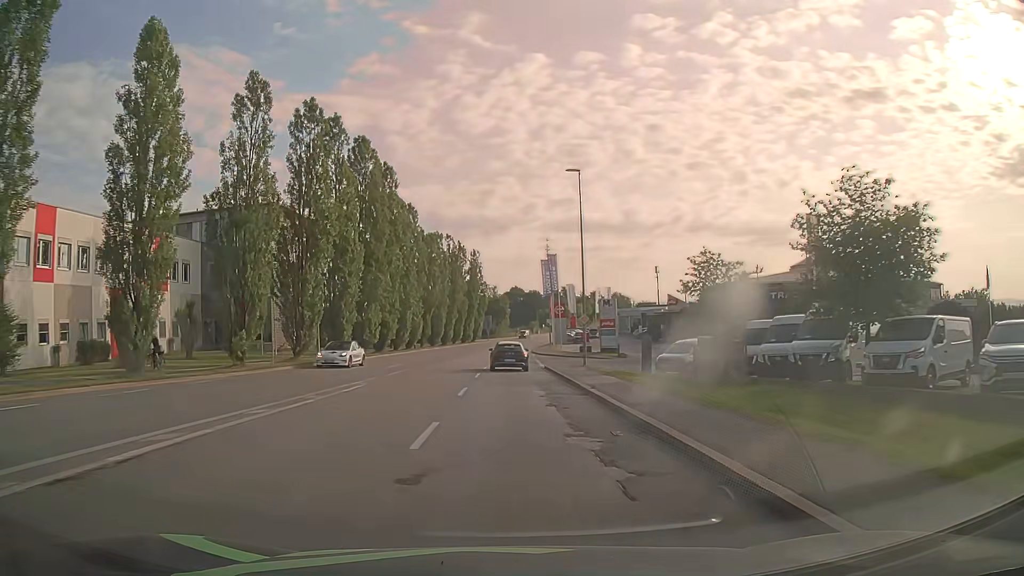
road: tertiary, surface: asphalt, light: Day
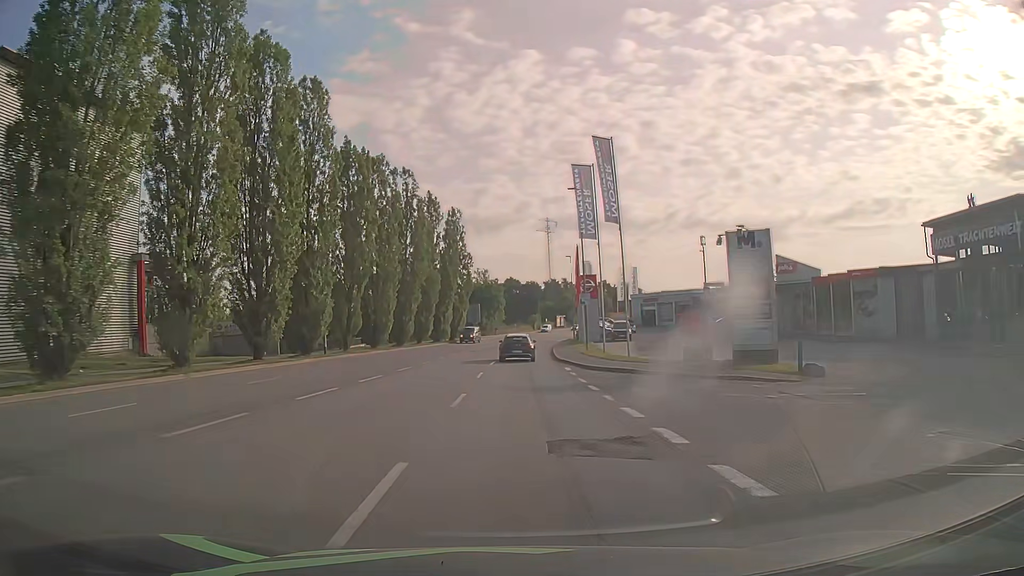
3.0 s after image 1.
(-0.1, +40.1) m; 0°
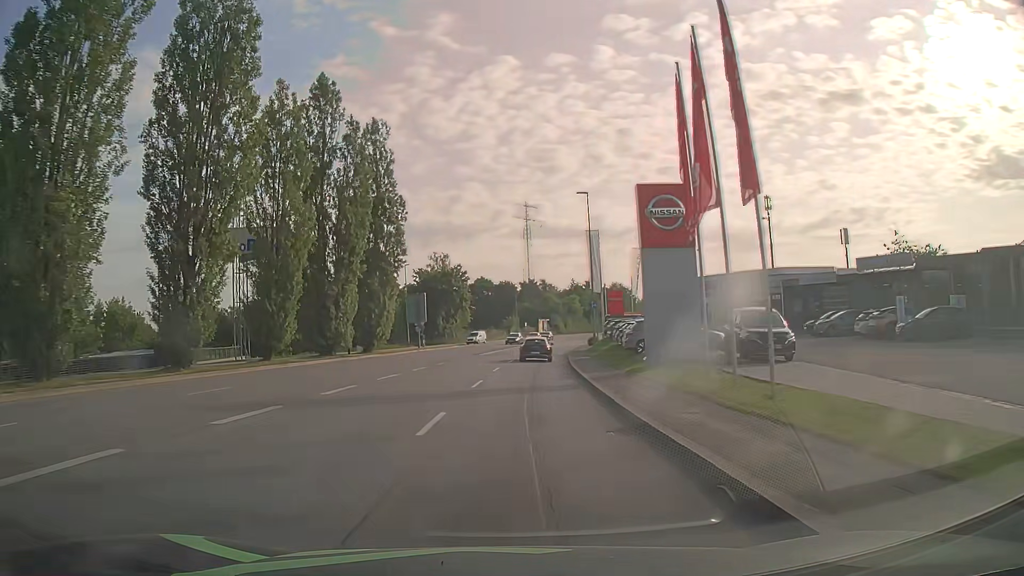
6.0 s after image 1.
(+1.0, +40.0) m; +3°
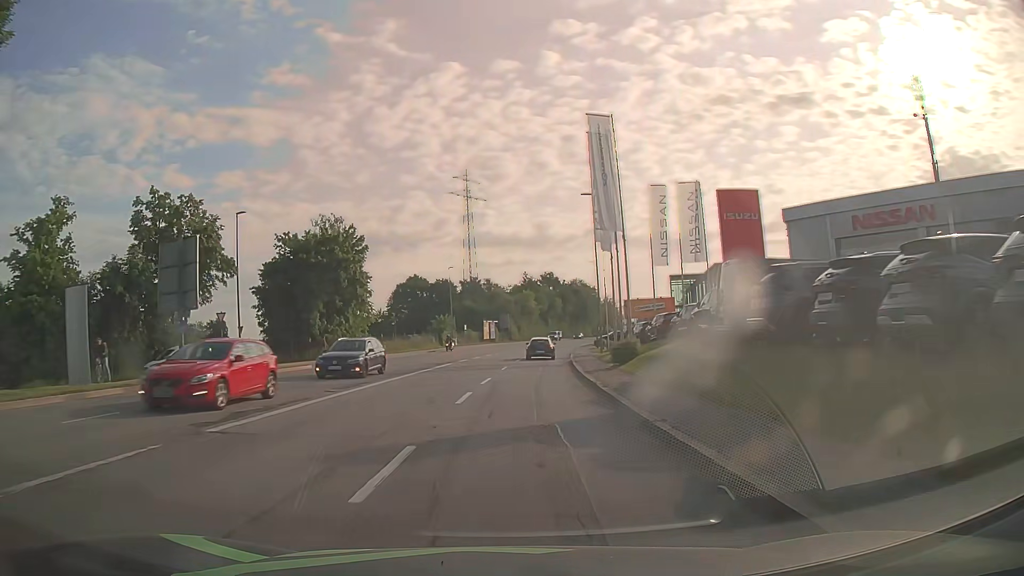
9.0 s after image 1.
(+1.5, +40.7) m; +5°
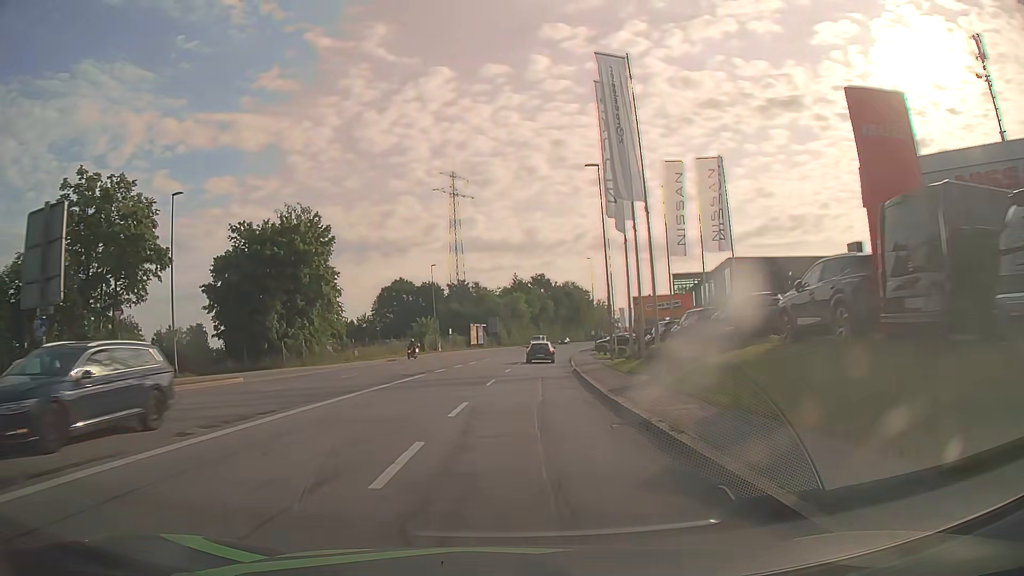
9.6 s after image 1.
(0.0, +8.2) m; +1°
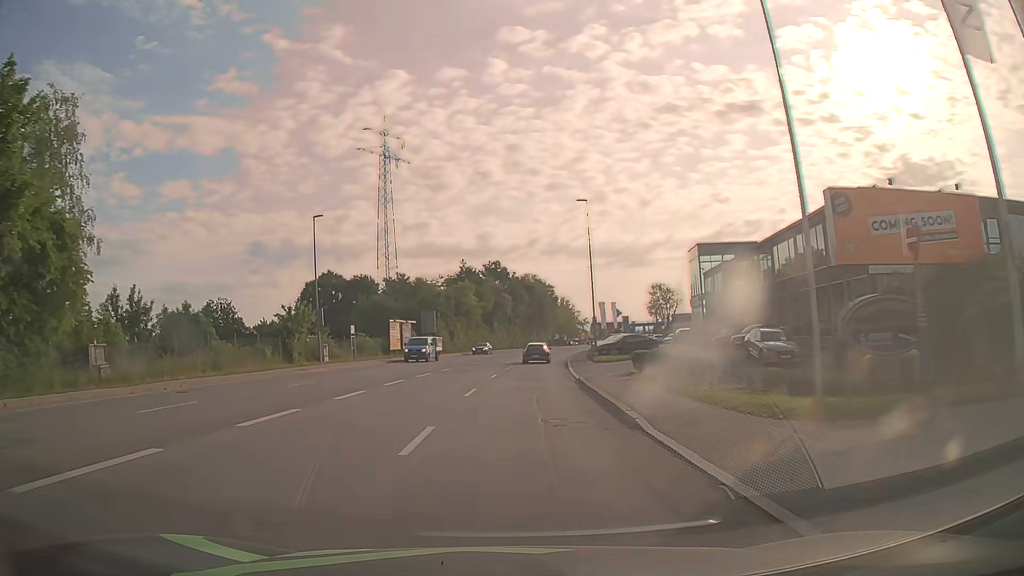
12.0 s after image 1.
(+0.9, +33.3) m; +4°
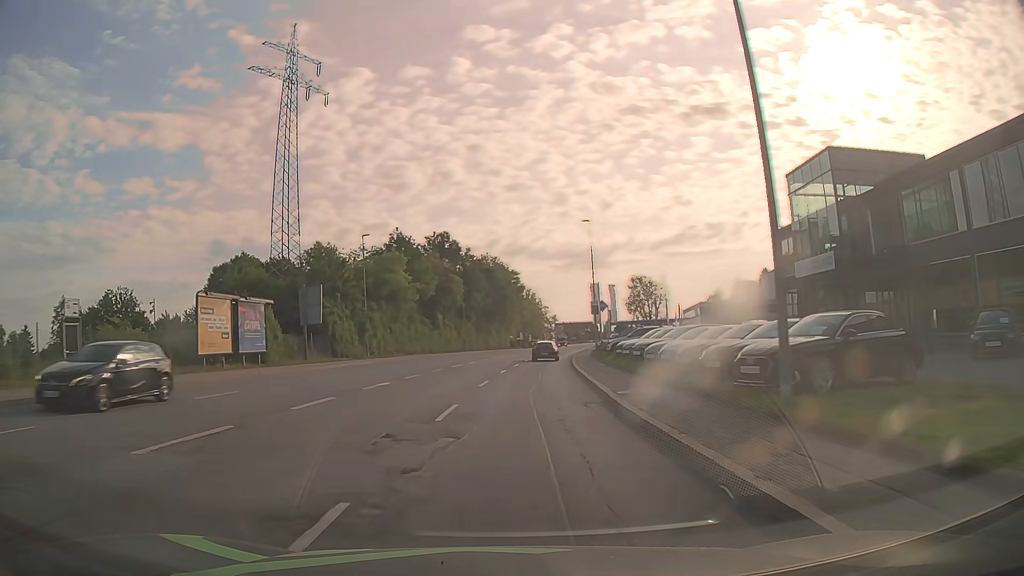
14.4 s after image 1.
(+0.9, +33.9) m; +3°
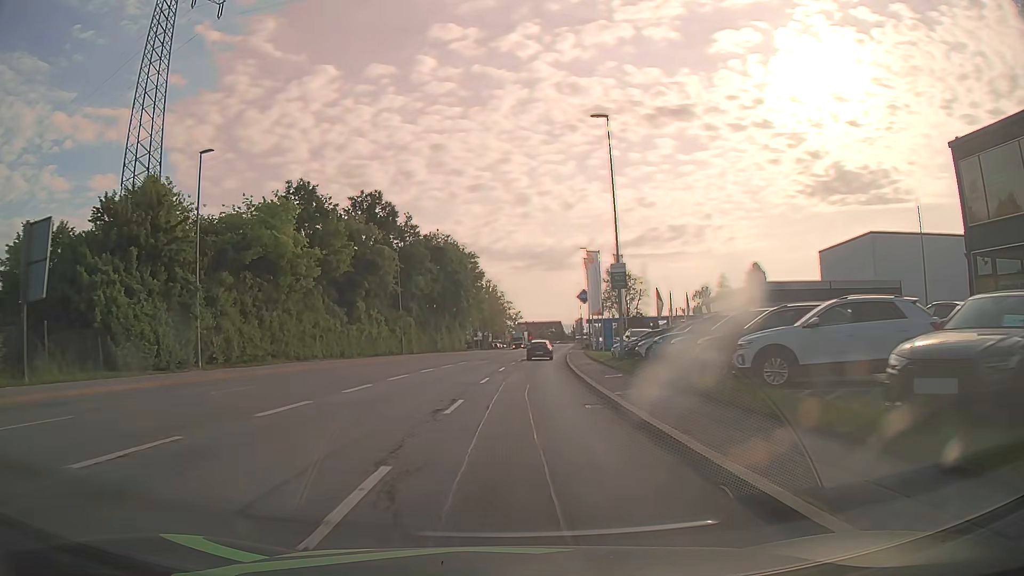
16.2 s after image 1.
(+0.7, +25.7) m; +3°
(0, +10) (0, +20) (+1, +30) (+1, +40) (+2, +50) (+3, +60) (+4, +70) (+5, +80) (+6, +90) (+7, +100) m
